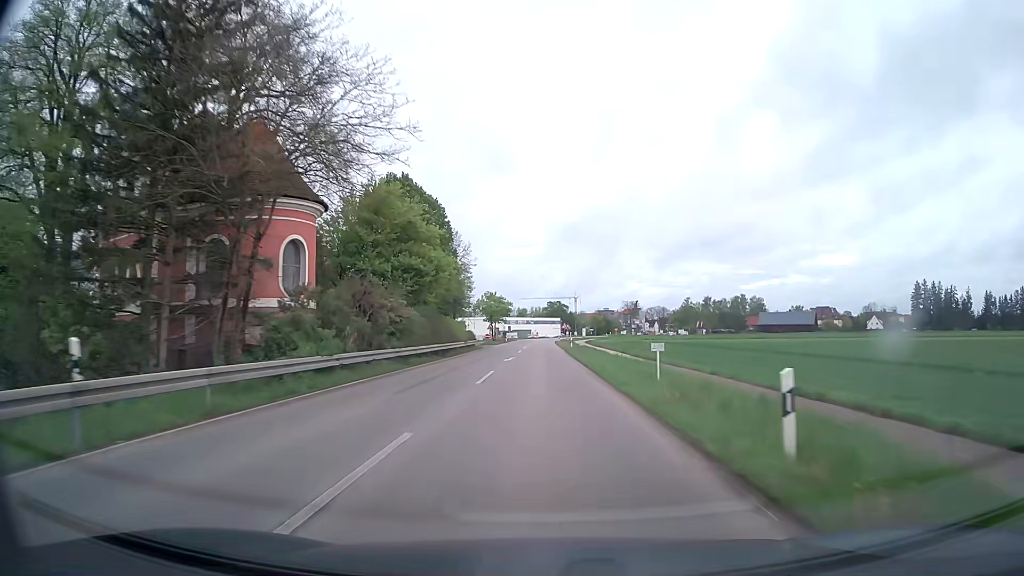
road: tertiary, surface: asphalt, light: Day
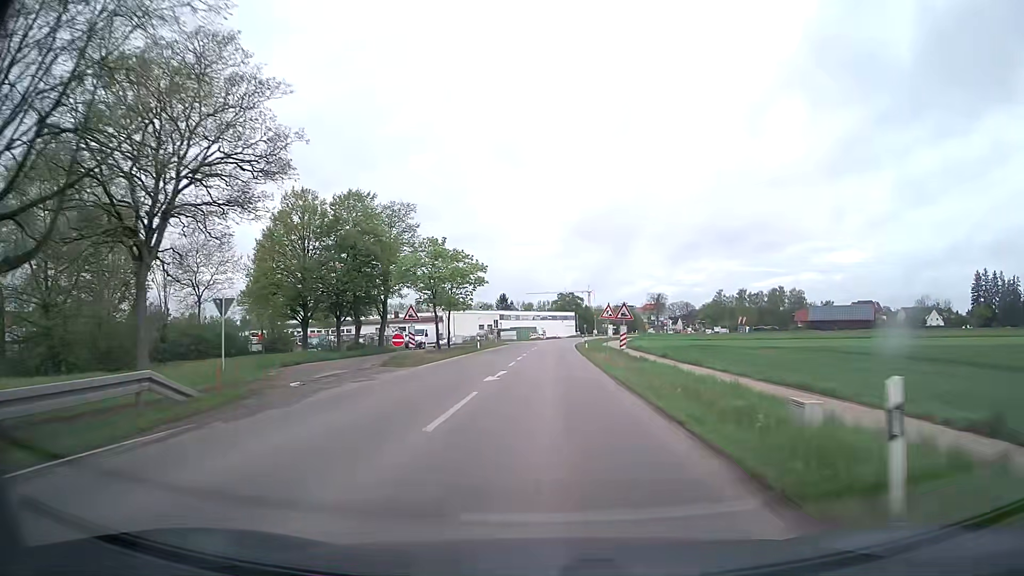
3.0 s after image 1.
(-0.1, +54.0) m; -1°
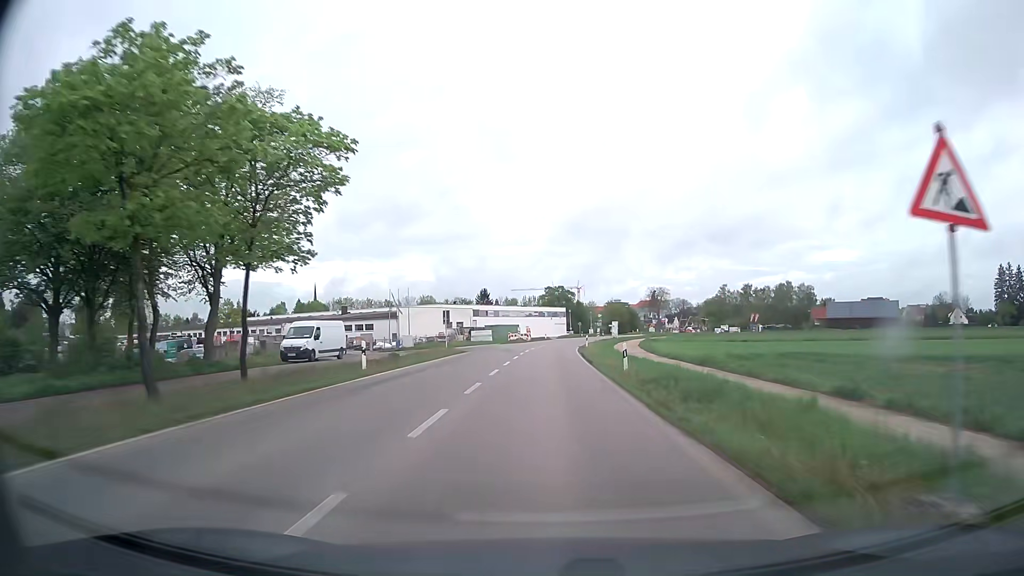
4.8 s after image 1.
(+0.2, +30.8) m; +1°
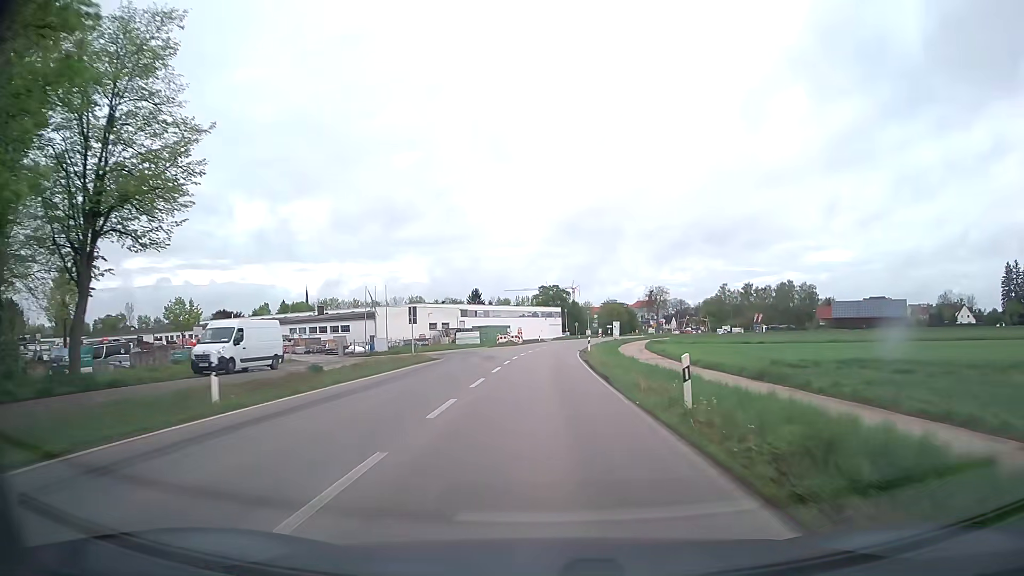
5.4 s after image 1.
(0.0, +10.0) m; 0°
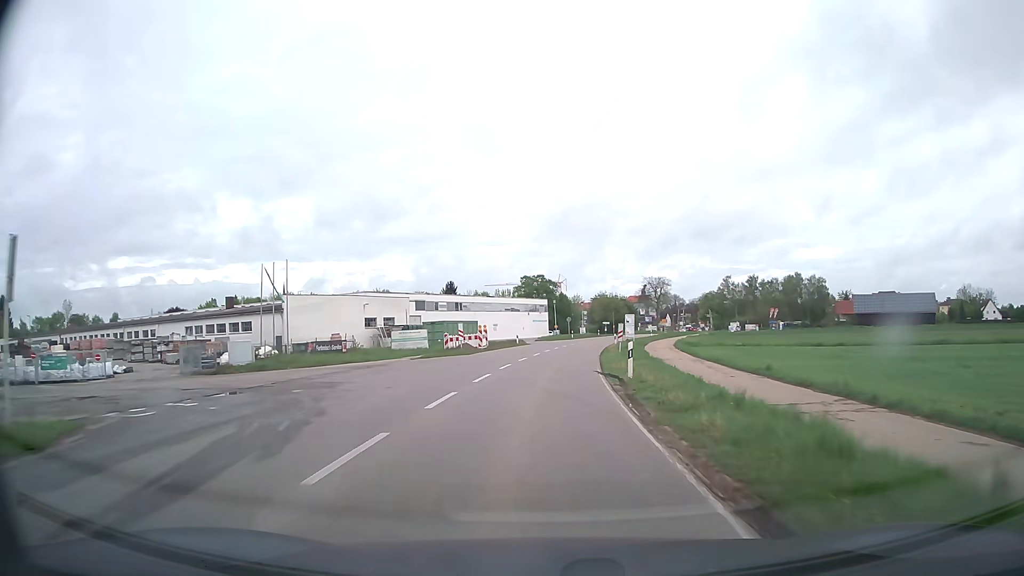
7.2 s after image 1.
(+0.4, +28.8) m; +1°
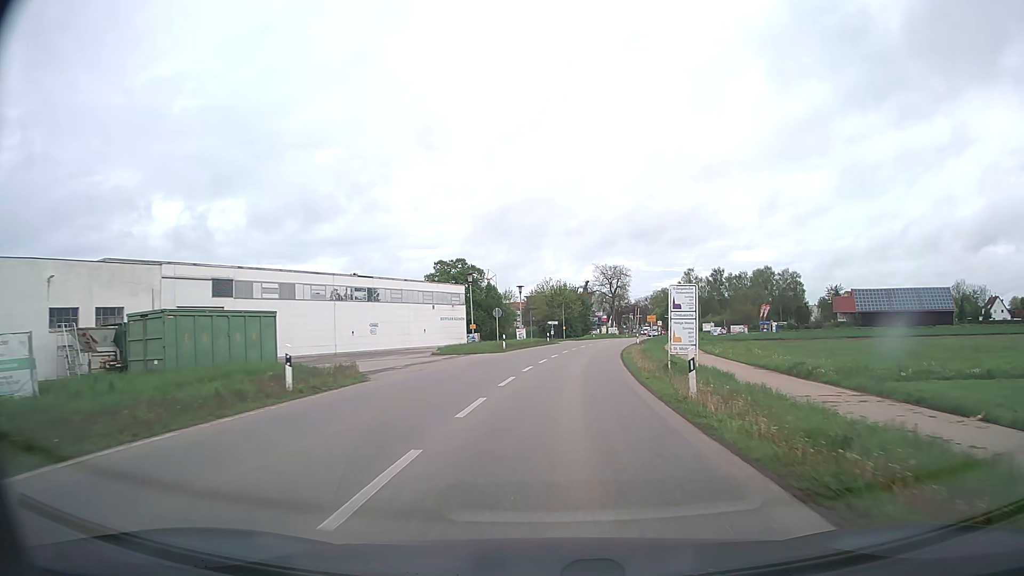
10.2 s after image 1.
(+1.5, +43.0) m; +6°
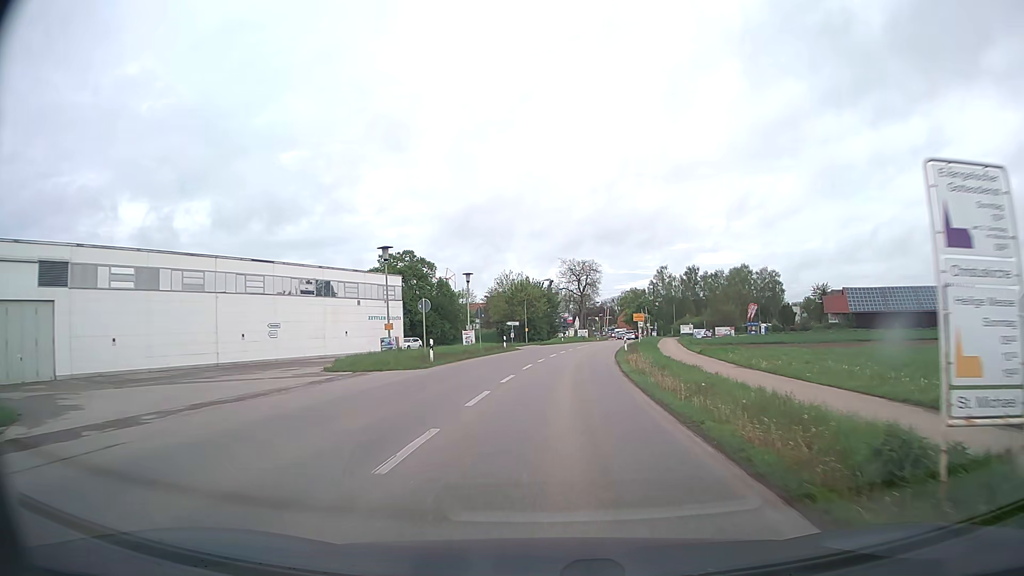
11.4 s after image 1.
(+0.4, +16.1) m; +3°
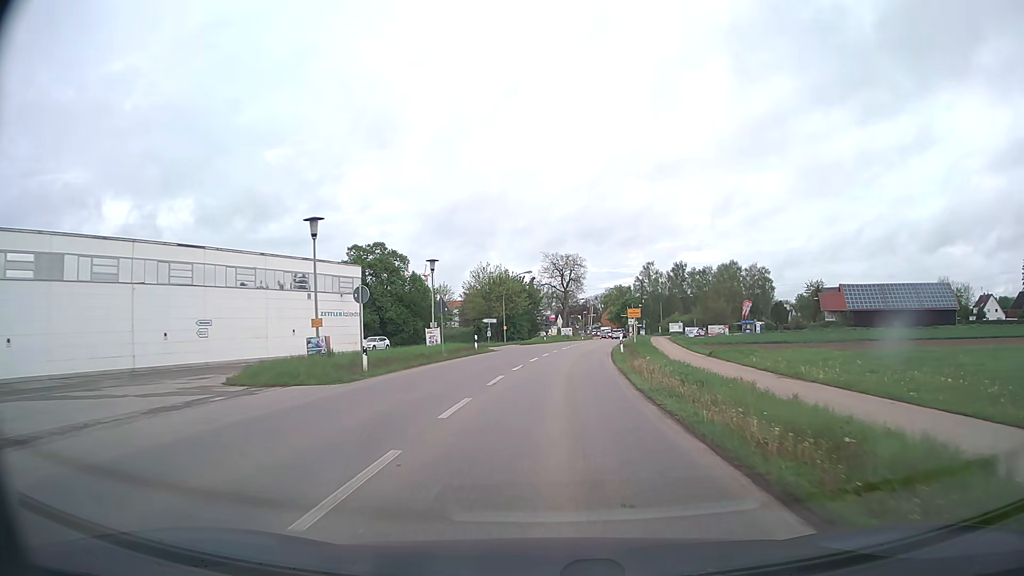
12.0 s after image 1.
(+0.1, +8.0) m; +2°
(0, +10) (+1, +20) (+1, +30) (+2, +40) (+3, +50) (+4, +60) (+6, +70) (+7, +80) (+9, +89) (+10, +99) m
